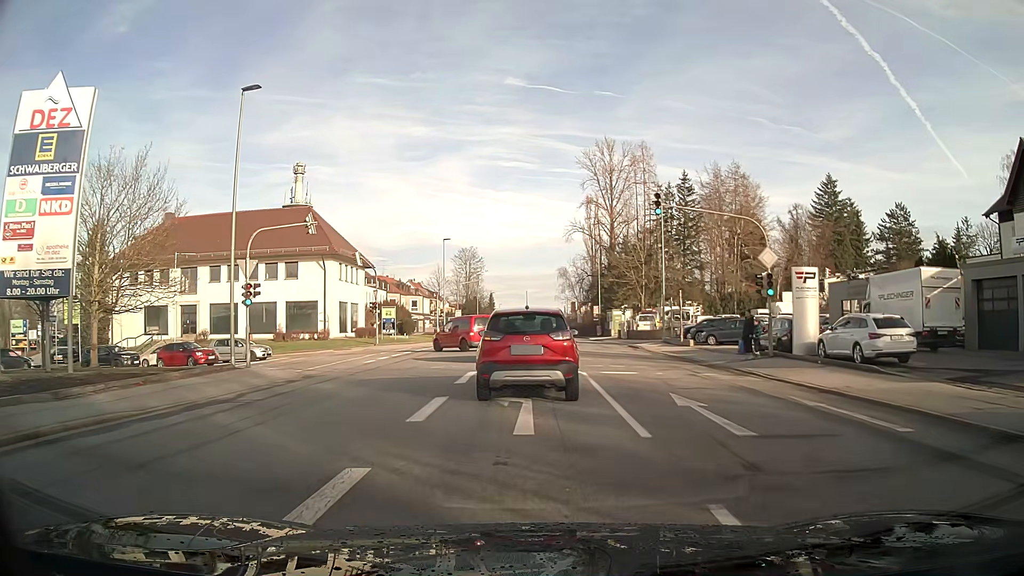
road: tertiary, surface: asphalt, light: Day
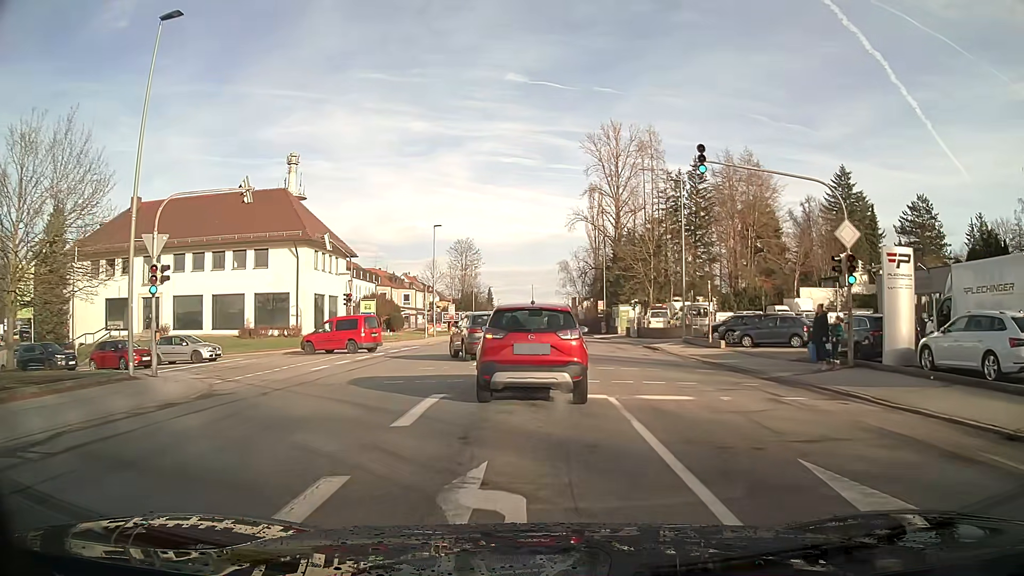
(0.0, +6.6) m; 0°
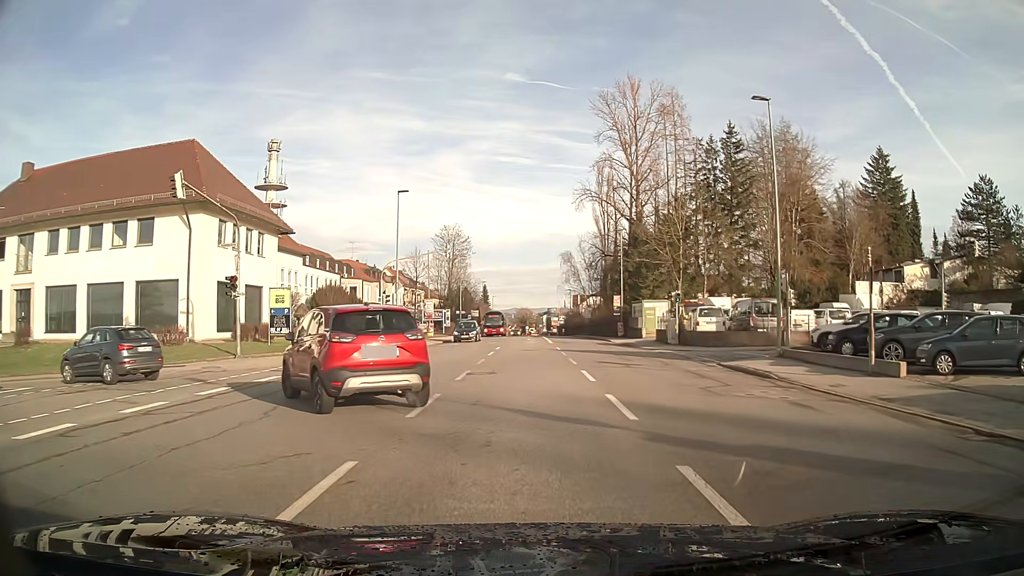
(-0.1, +16.7) m; 0°
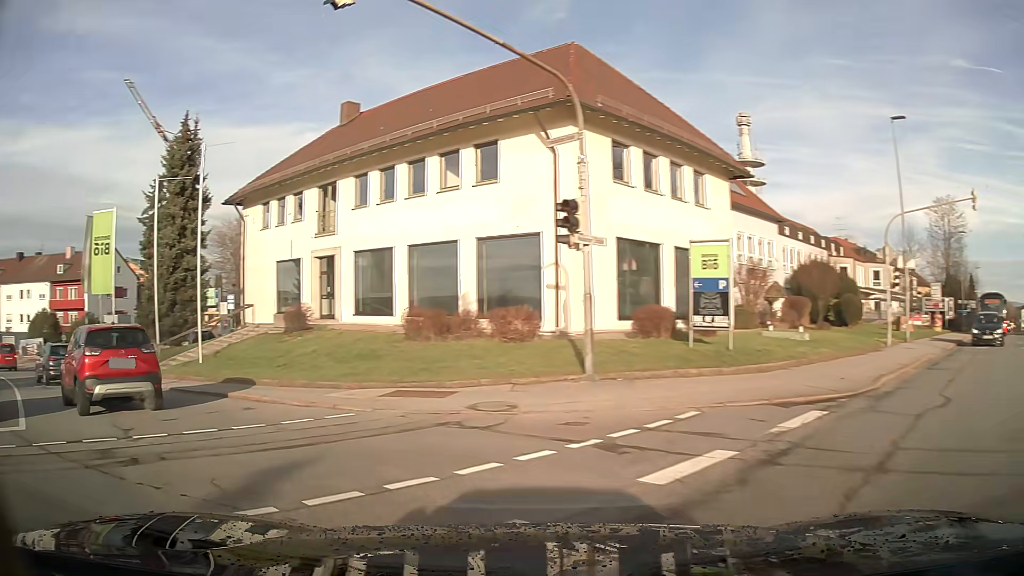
(-4.2, +14.2) m; -52°
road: residential
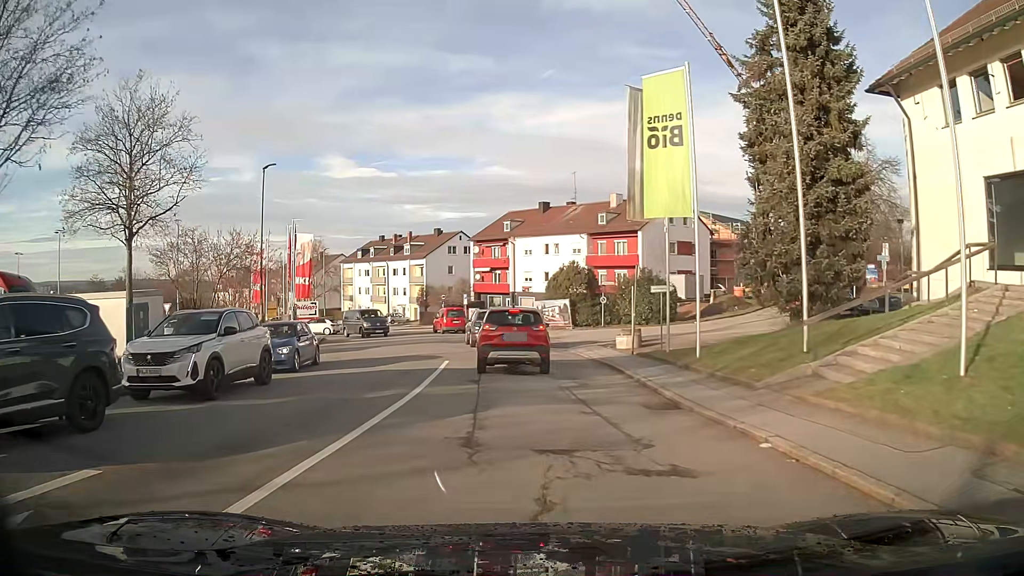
(-7.6, +14.6) m; -39°
